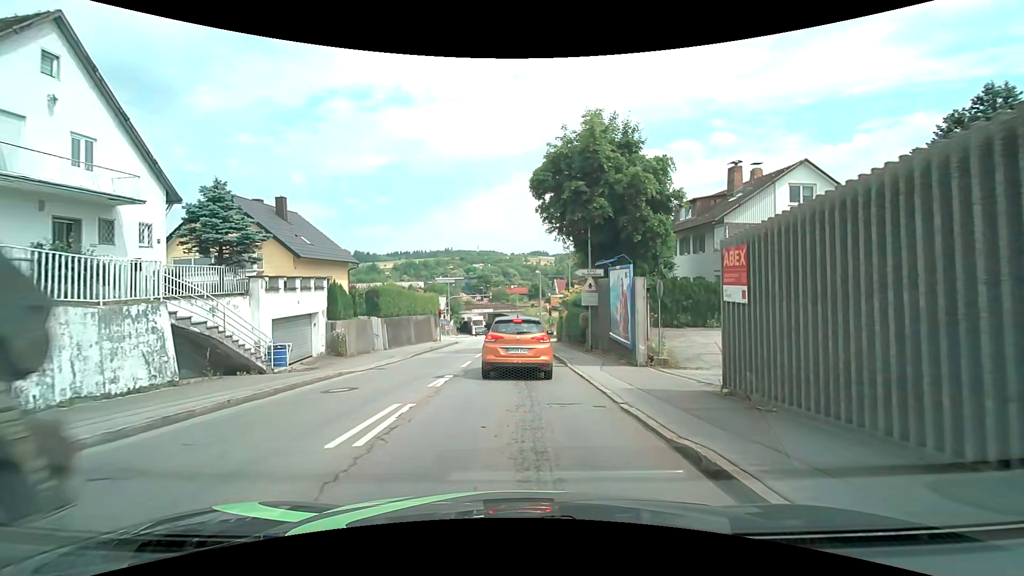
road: tertiary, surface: asphalt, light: Day
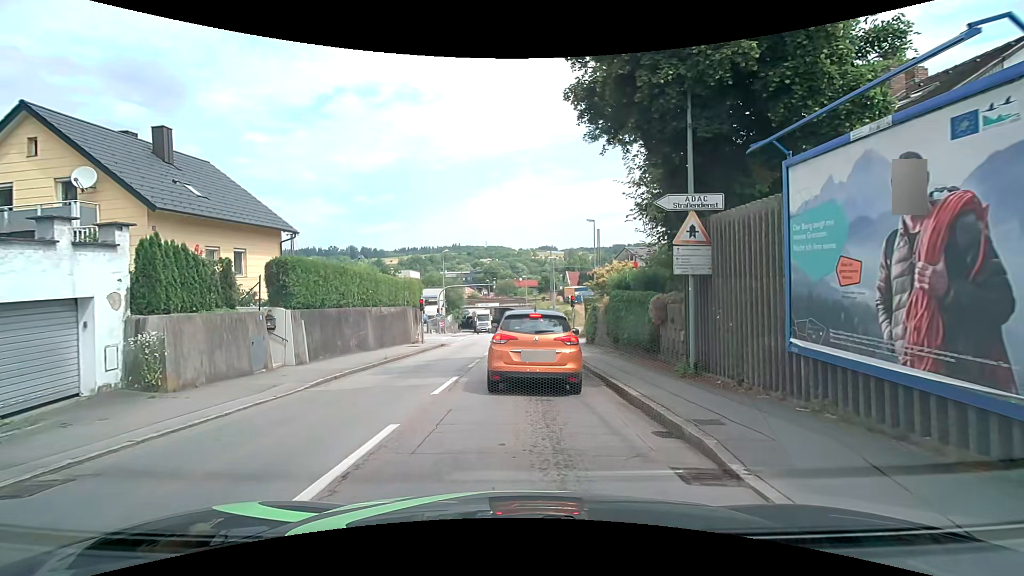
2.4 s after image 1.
(-0.1, +12.7) m; -2°
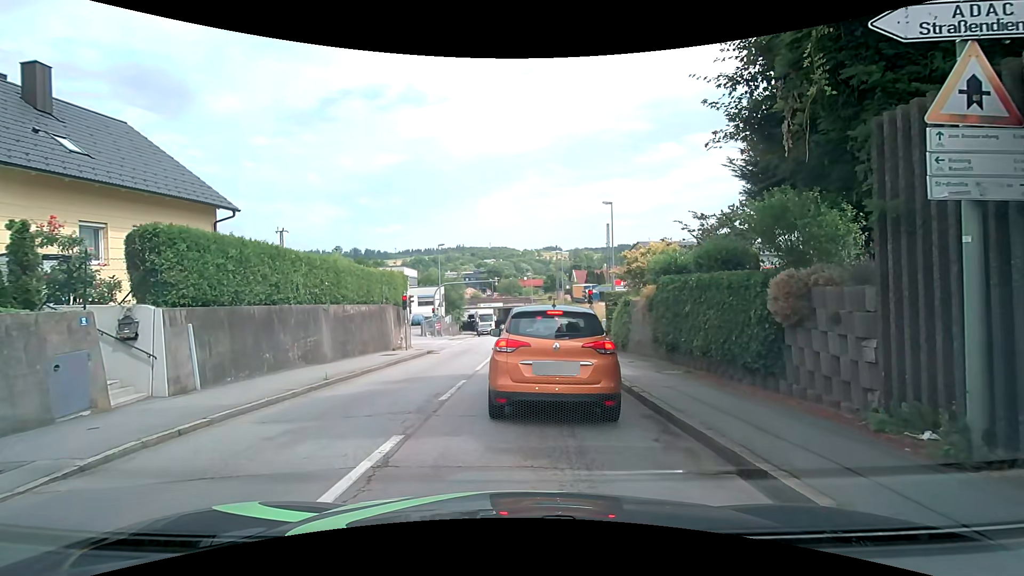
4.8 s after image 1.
(+0.1, +6.2) m; 0°
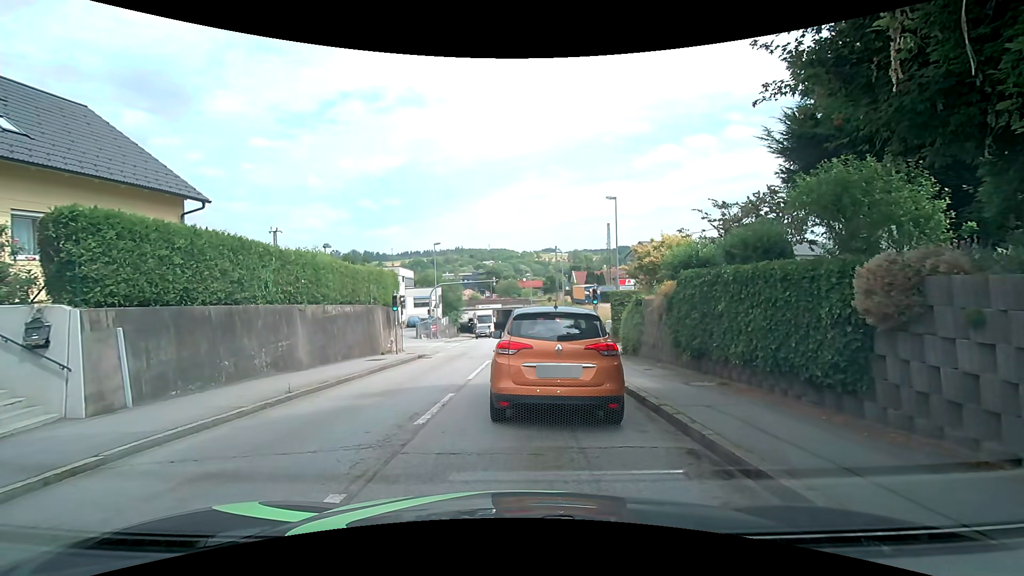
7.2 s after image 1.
(0.0, +2.0) m; 0°
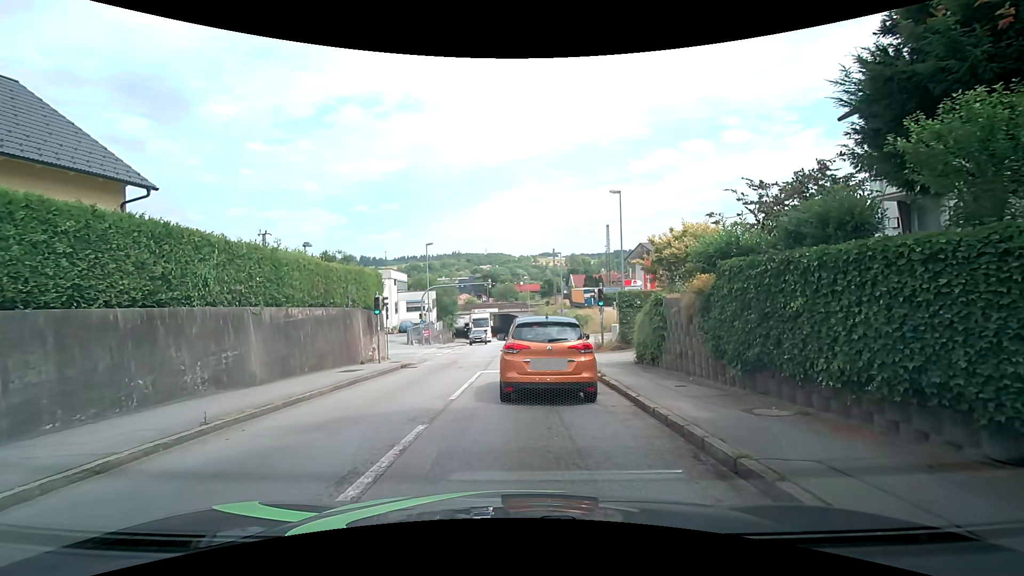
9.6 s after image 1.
(0.0, +2.9) m; +1°
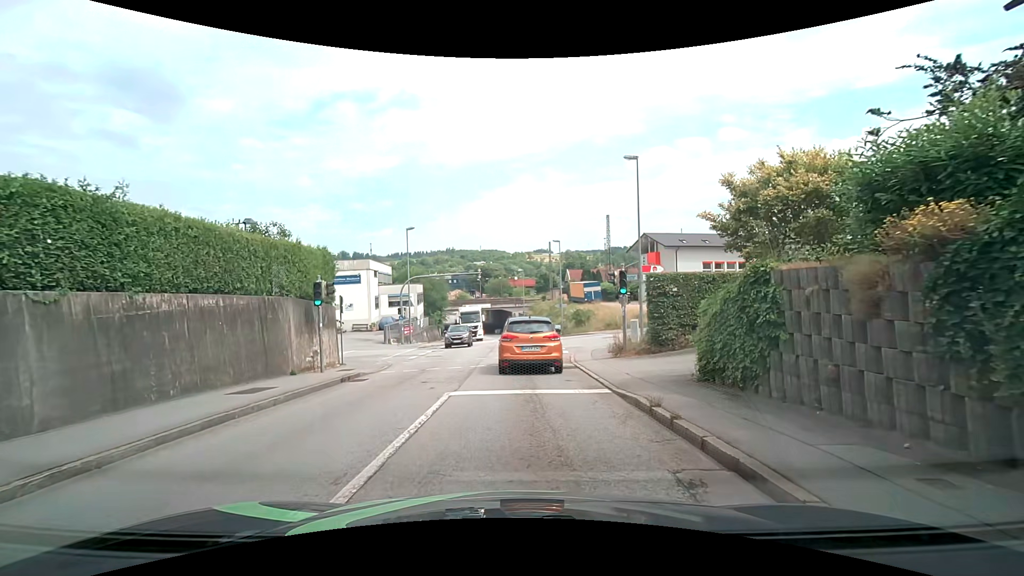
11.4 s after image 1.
(+0.1, +6.6) m; +1°
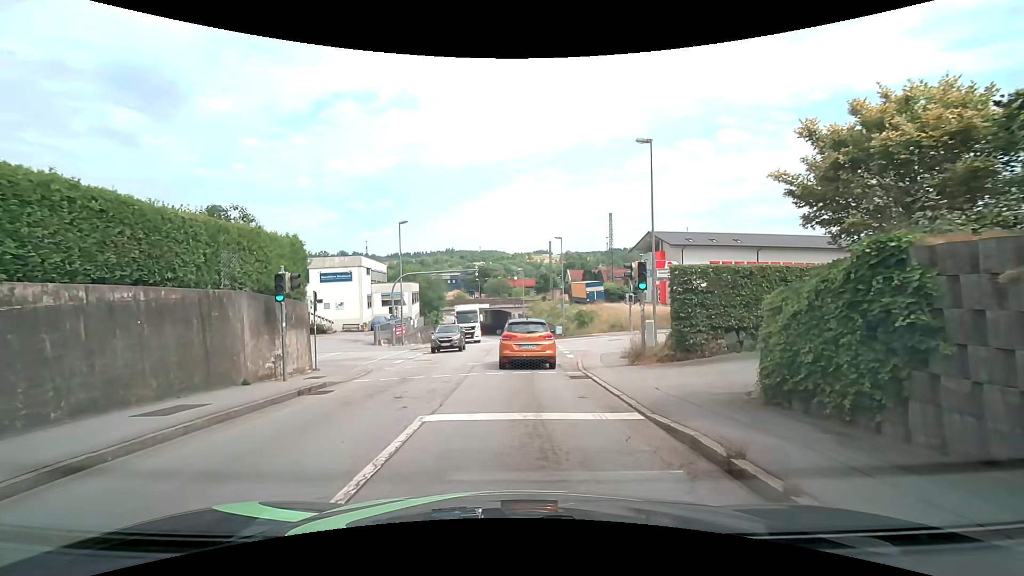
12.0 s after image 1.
(0.0, +2.8) m; 0°
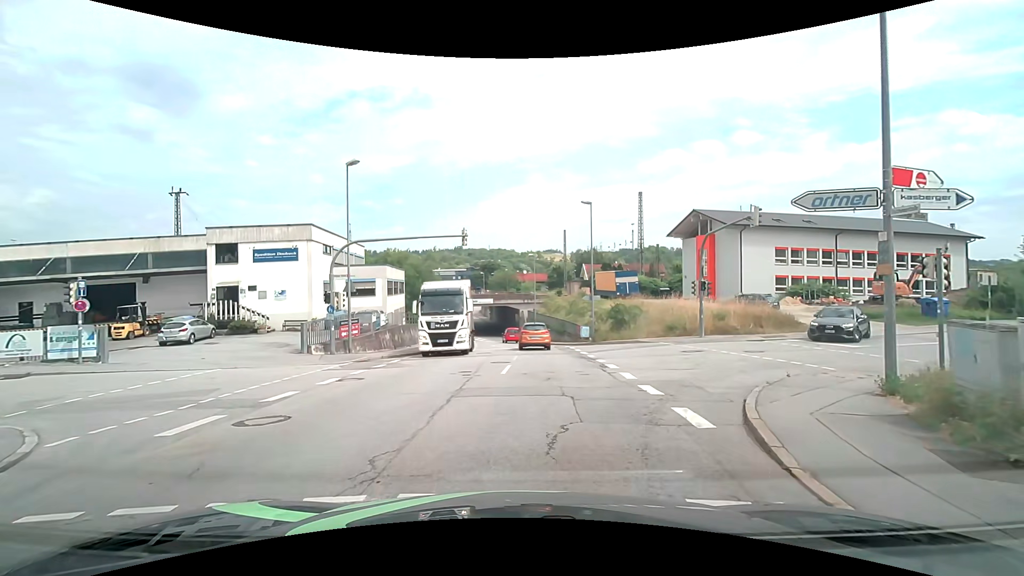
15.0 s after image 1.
(-0.2, +14.7) m; -1°
(0, +10) (-4, +19) (-13, +19) (-23, +17) (-33, +16) (-43, +15) (-53, +13) (-63, +12) (-73, +11) (-83, +10) m
